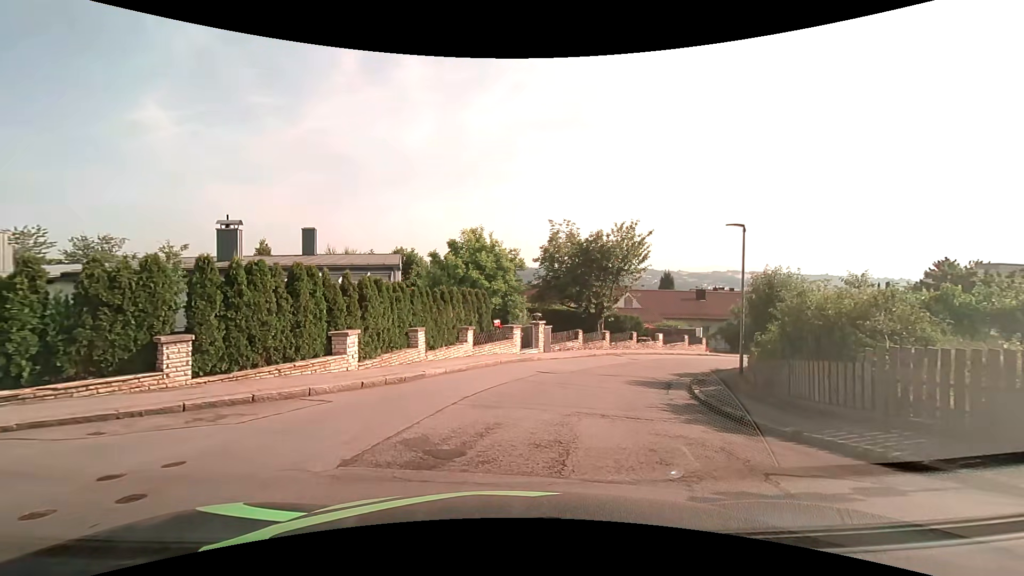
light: Day
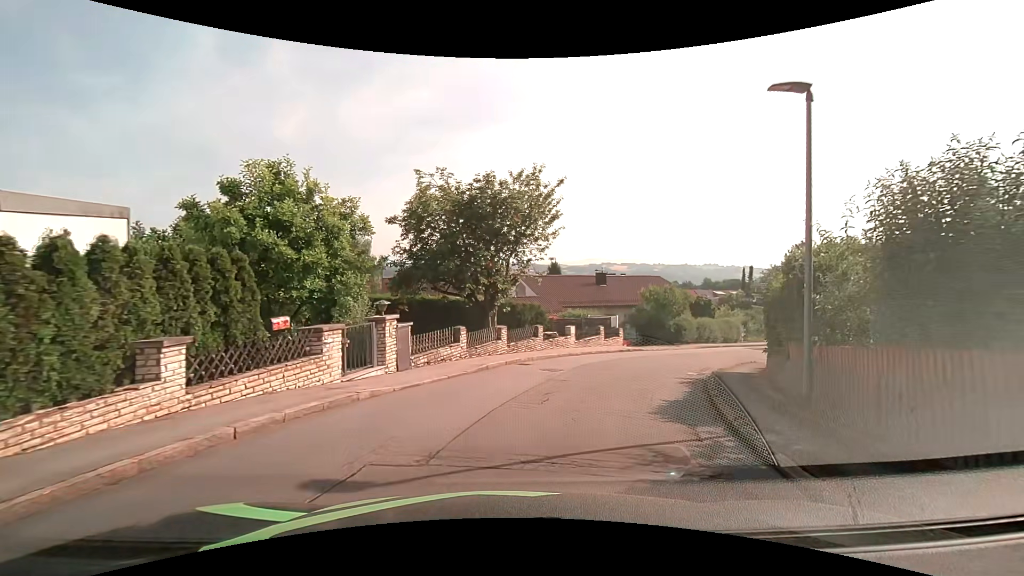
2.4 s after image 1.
(+1.6, +10.4) m; +15°
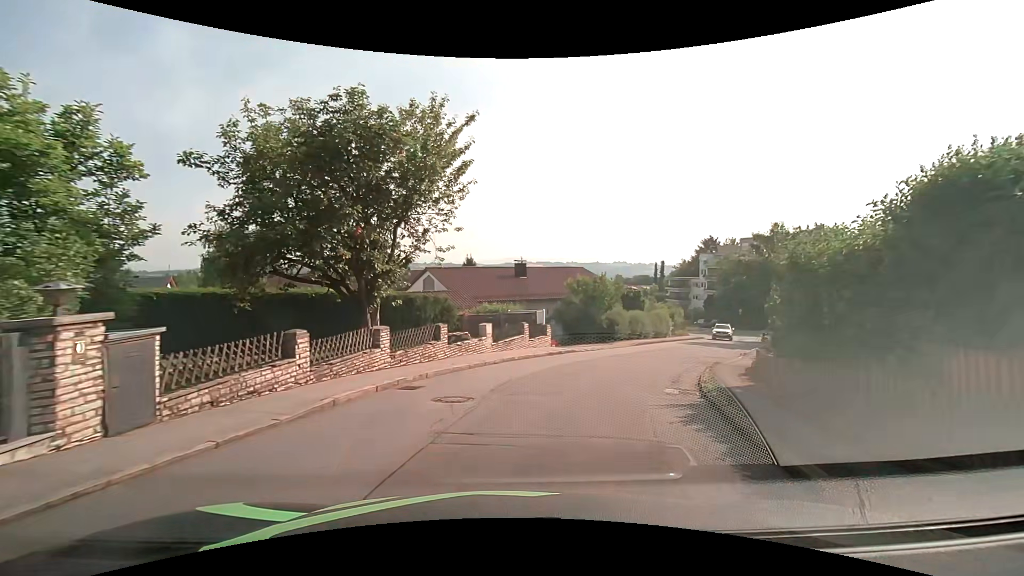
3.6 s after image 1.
(+0.6, +6.4) m; +10°
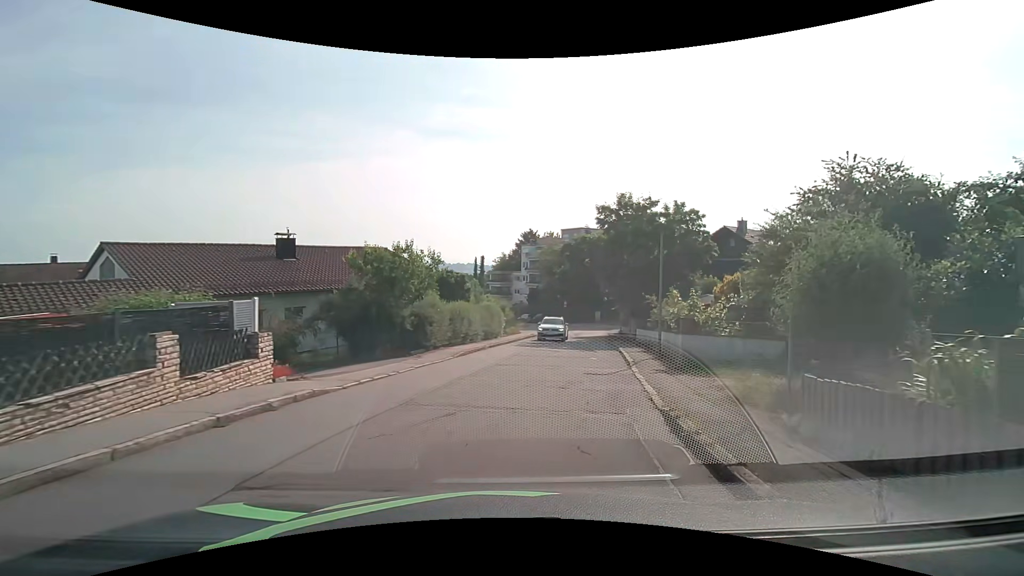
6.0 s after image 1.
(+2.4, +12.6) m; +21°
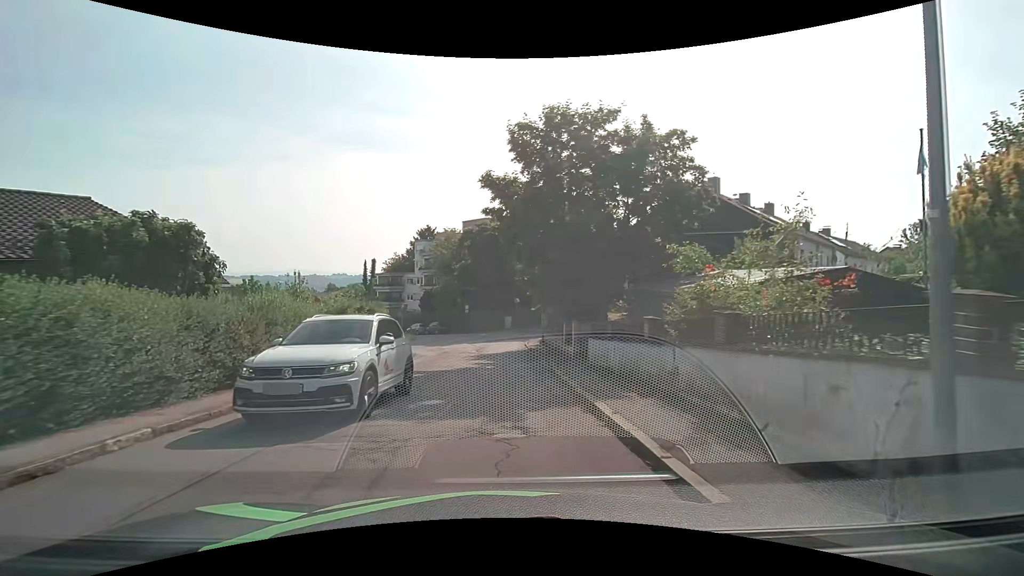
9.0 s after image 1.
(+2.2, +16.6) m; +10°
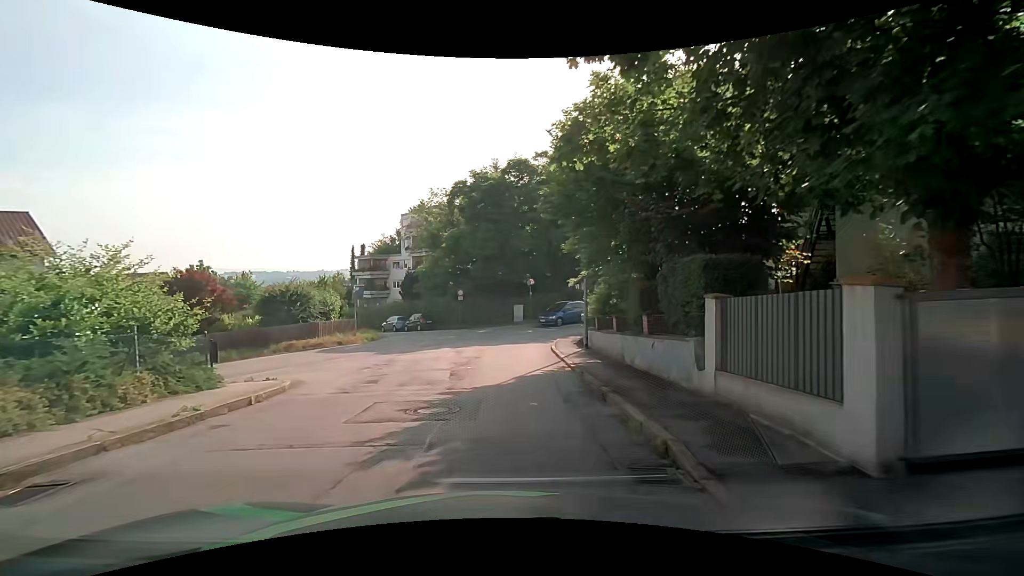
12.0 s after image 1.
(+0.1, +16.9) m; 0°
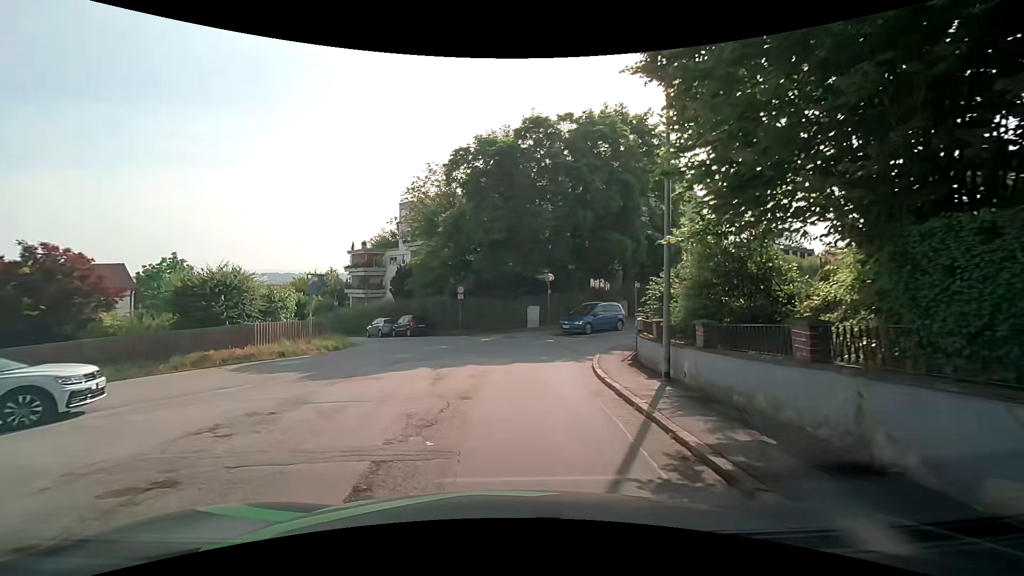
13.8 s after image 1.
(-0.1, +8.5) m; -2°
